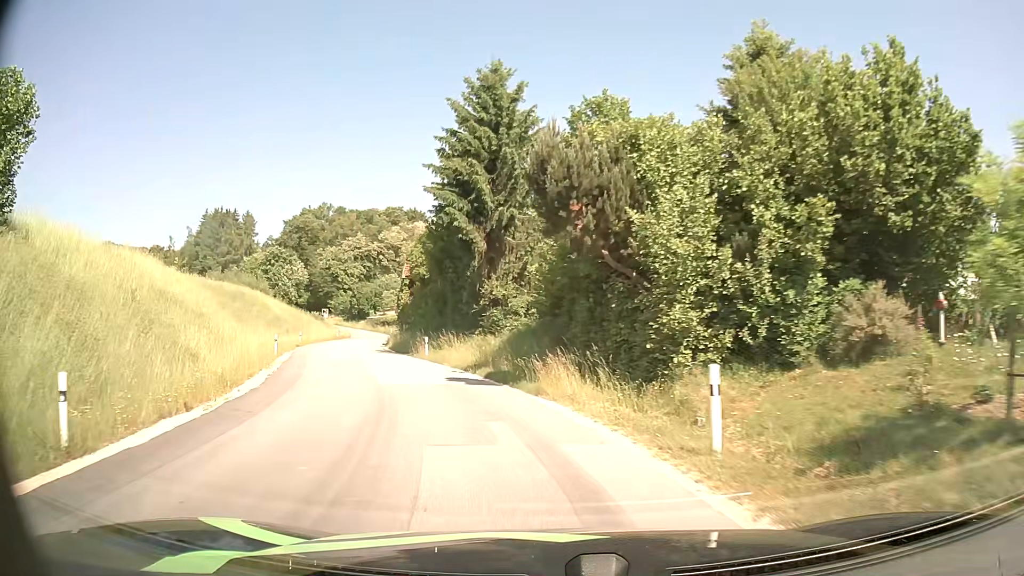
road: tertiary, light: Day
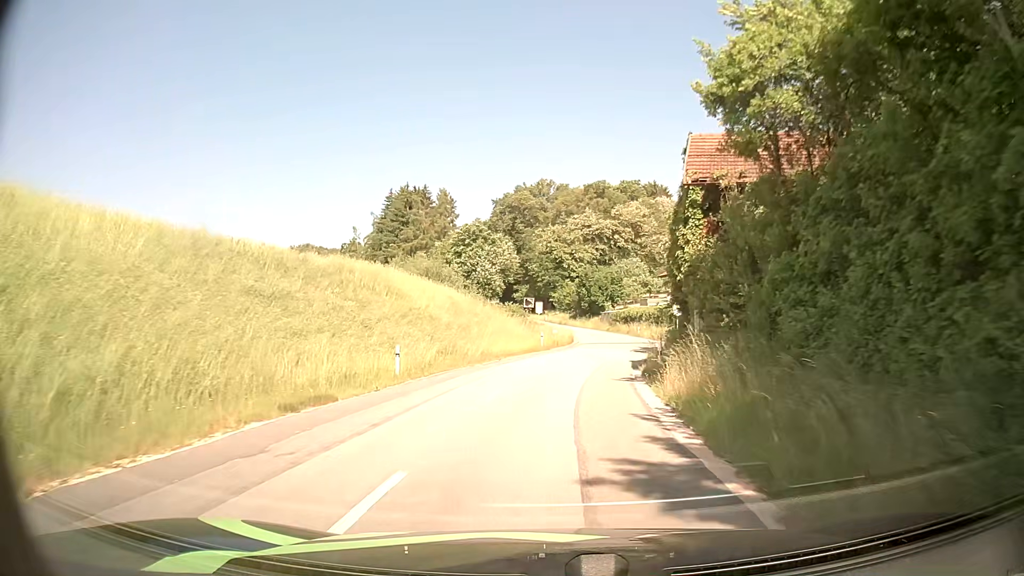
(-8.2, +32.1) m; -22°
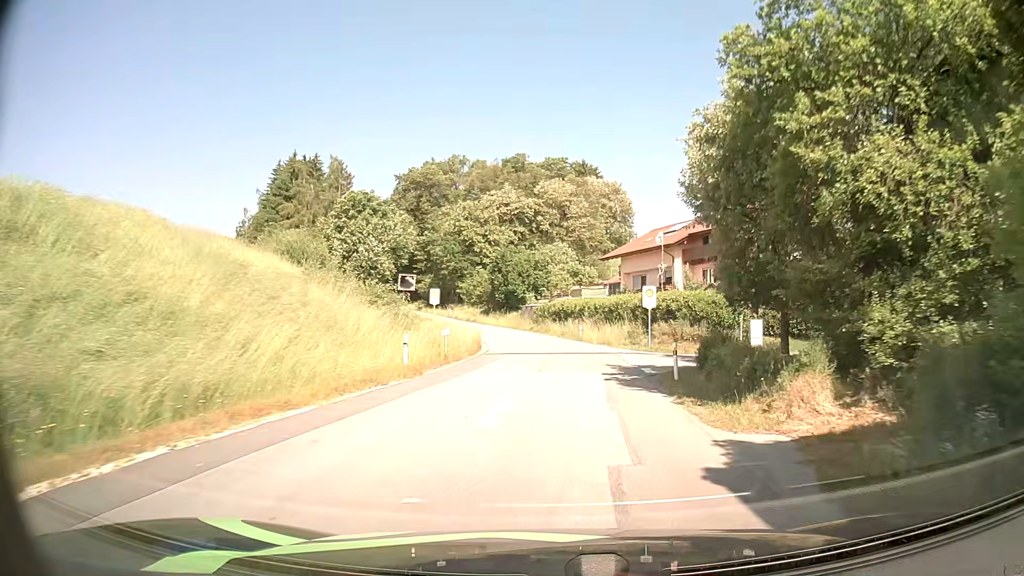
(+0.9, +21.3) m; +7°
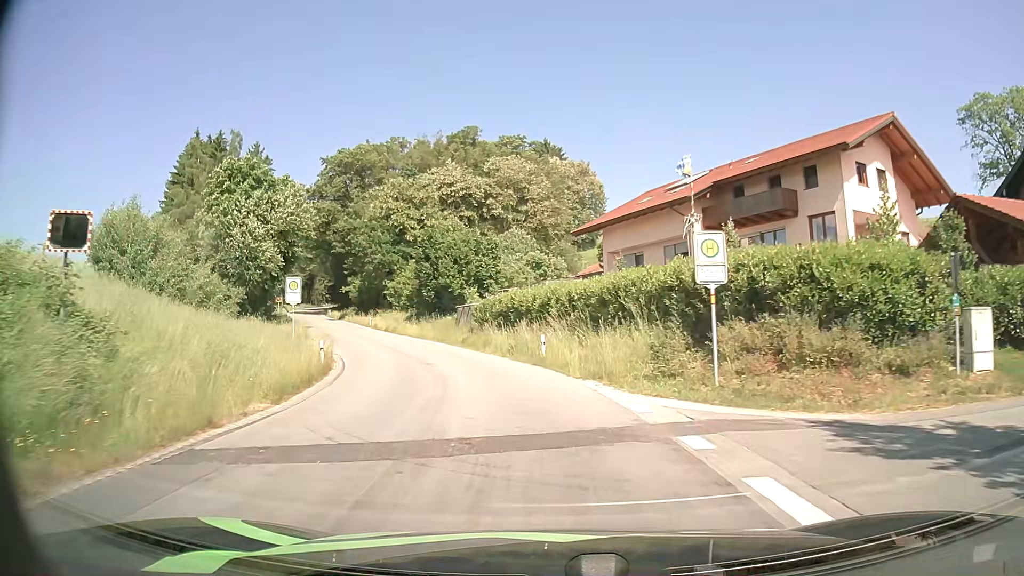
(+1.2, +21.1) m; +4°
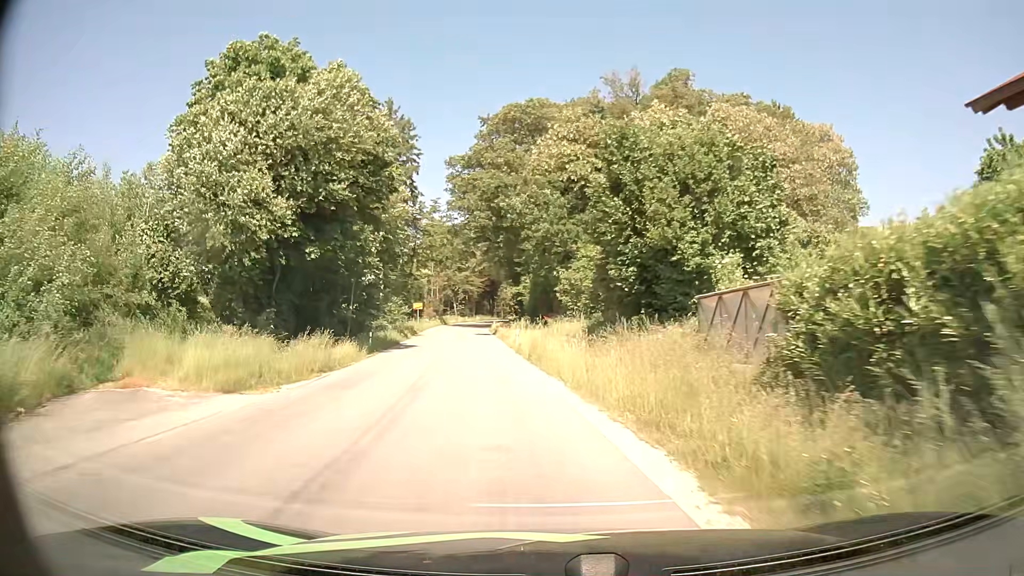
(-4.2, +28.1) m; -18°
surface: asphalt
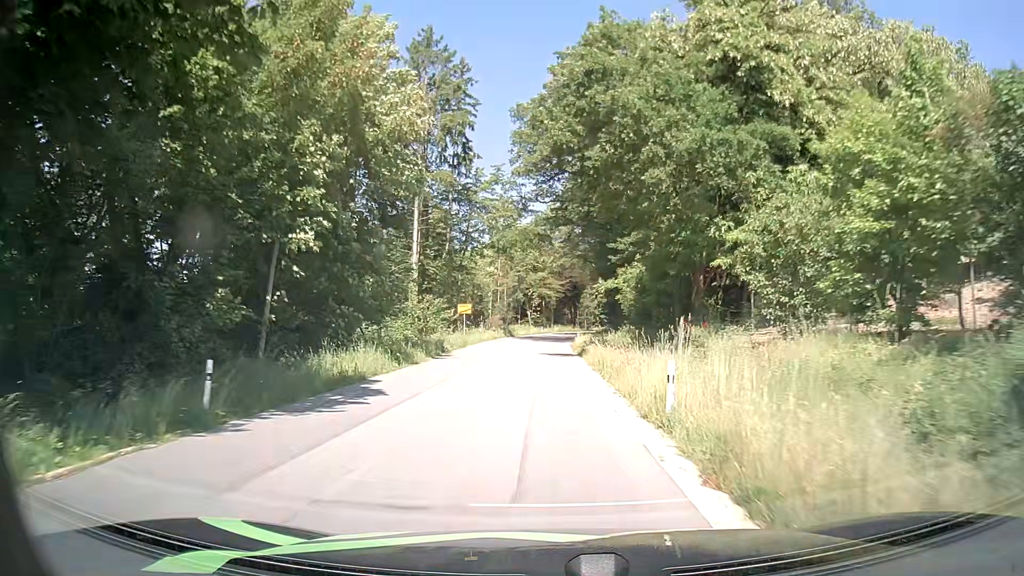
(-1.9, +22.1) m; -7°
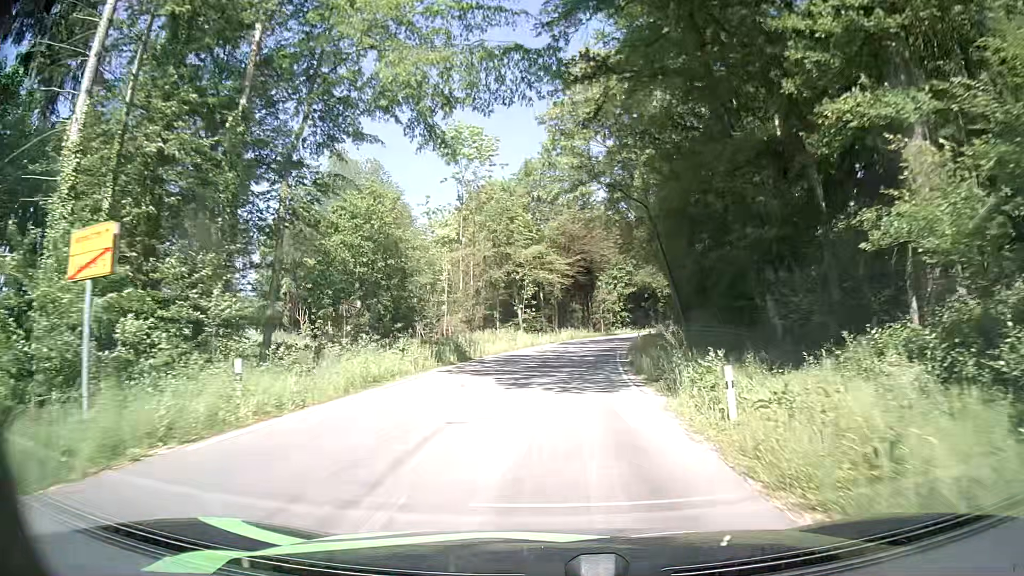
(-0.5, +38.4) m; 0°
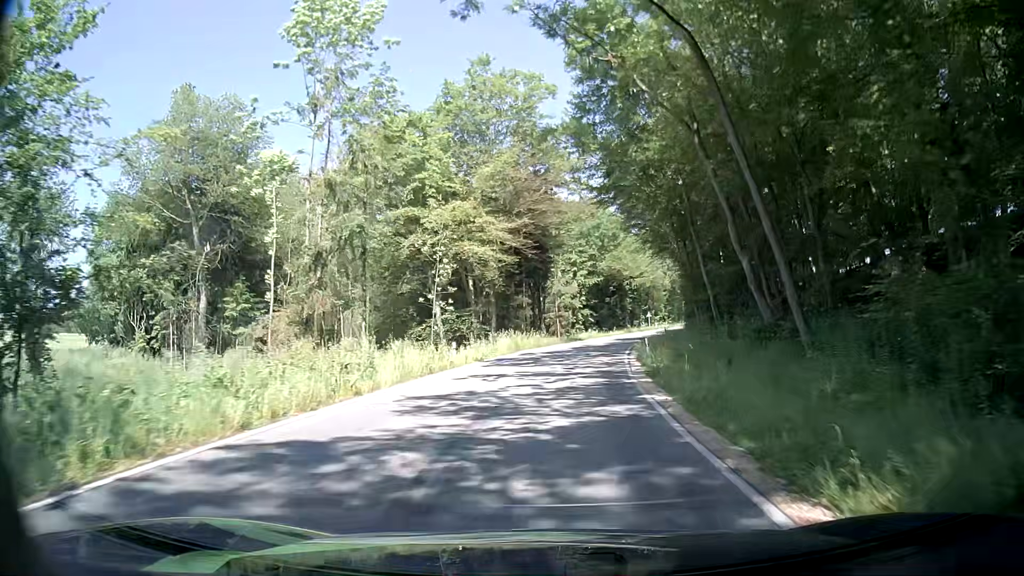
(+0.7, +23.5) m; +5°
(0, +10) (+1, +20) (+2, +30) (+3, +40) (+5, +50) (+7, +59) (+9, +69) (+12, +79) (+15, +88) (+18, +98) m
